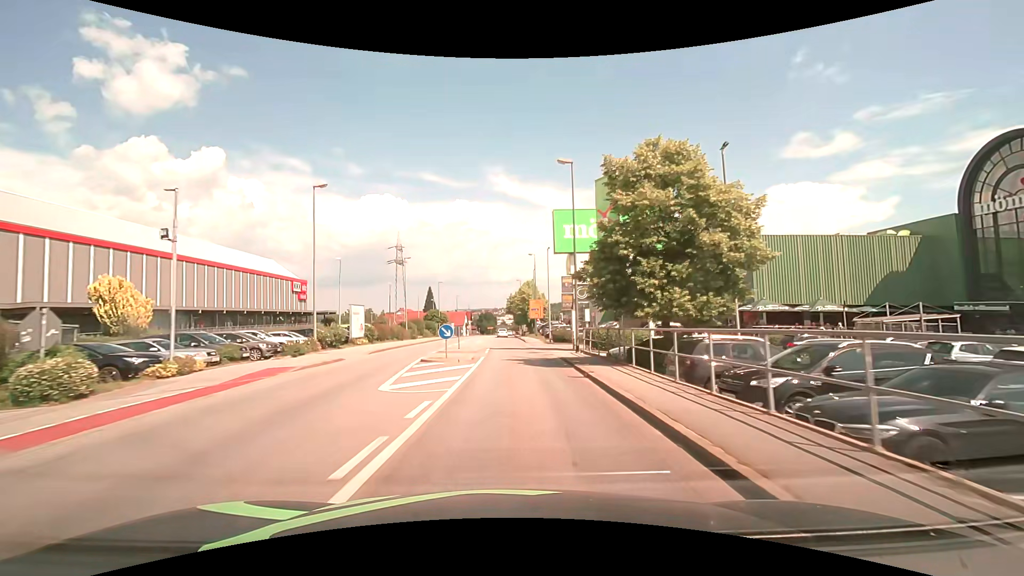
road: tertiary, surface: asphalt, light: Day
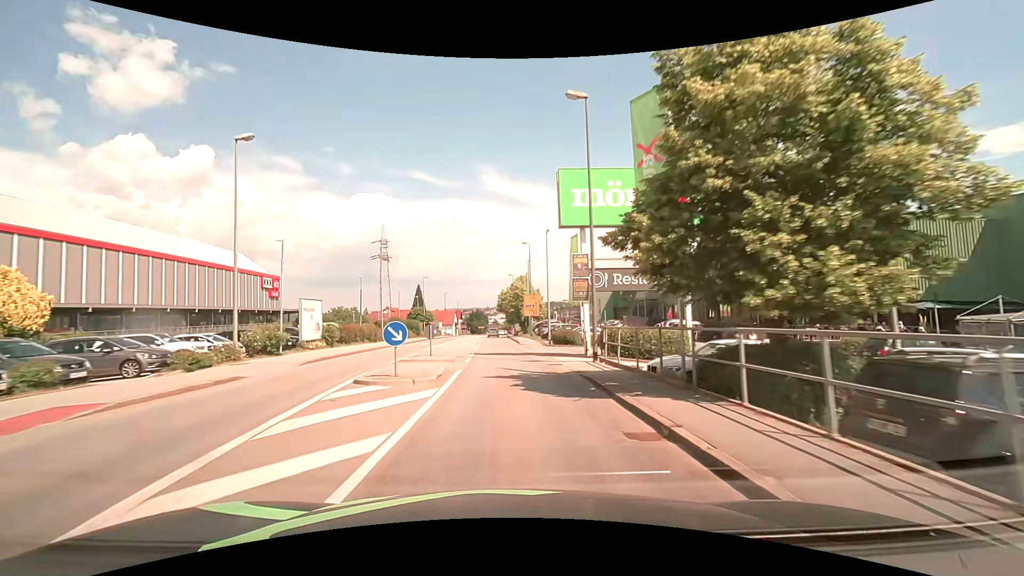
(+0.1, +7.5) m; 0°
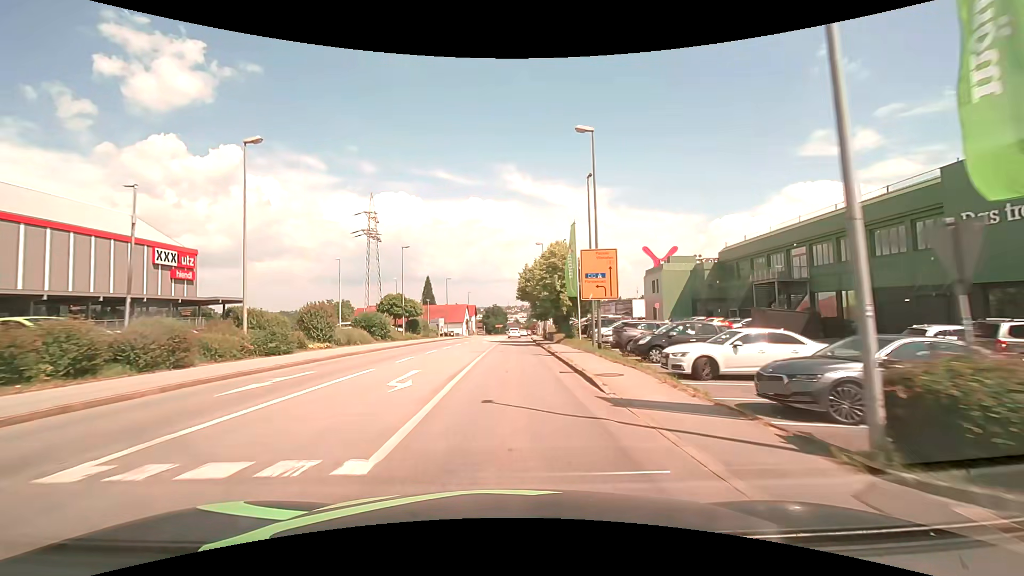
(-0.3, +30.3) m; -2°
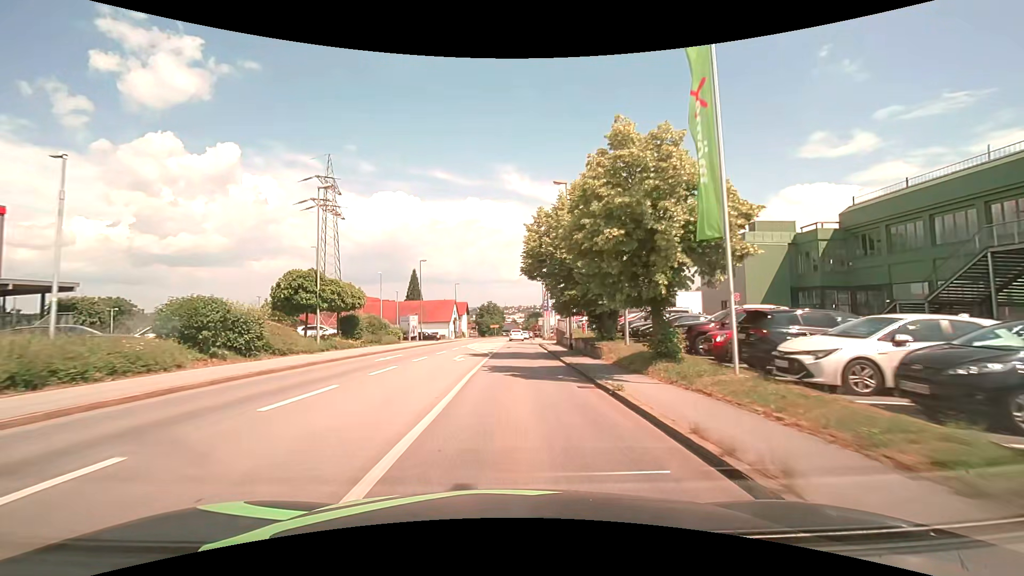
(0.0, +22.8) m; 0°
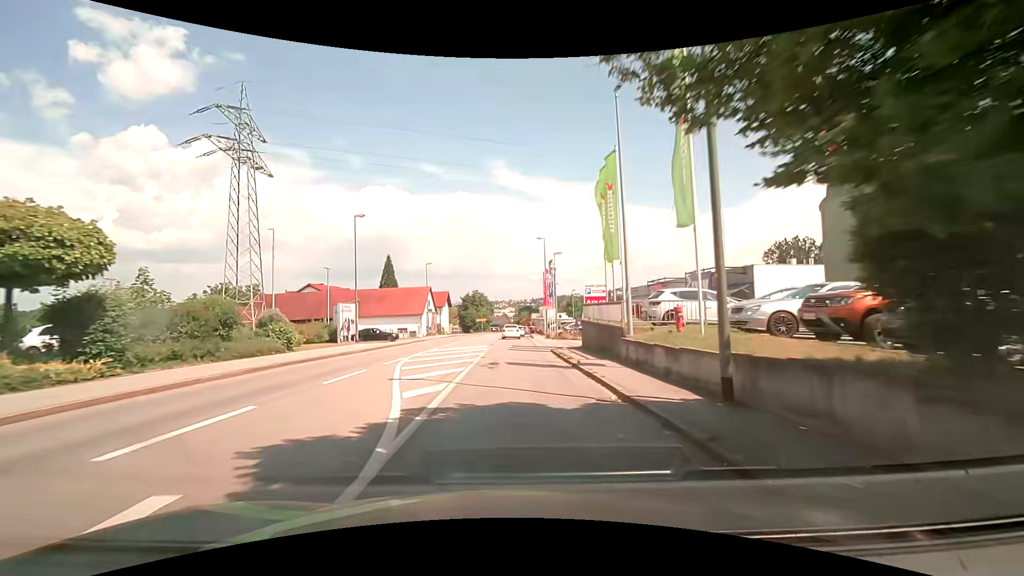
(+0.3, +21.7) m; 0°
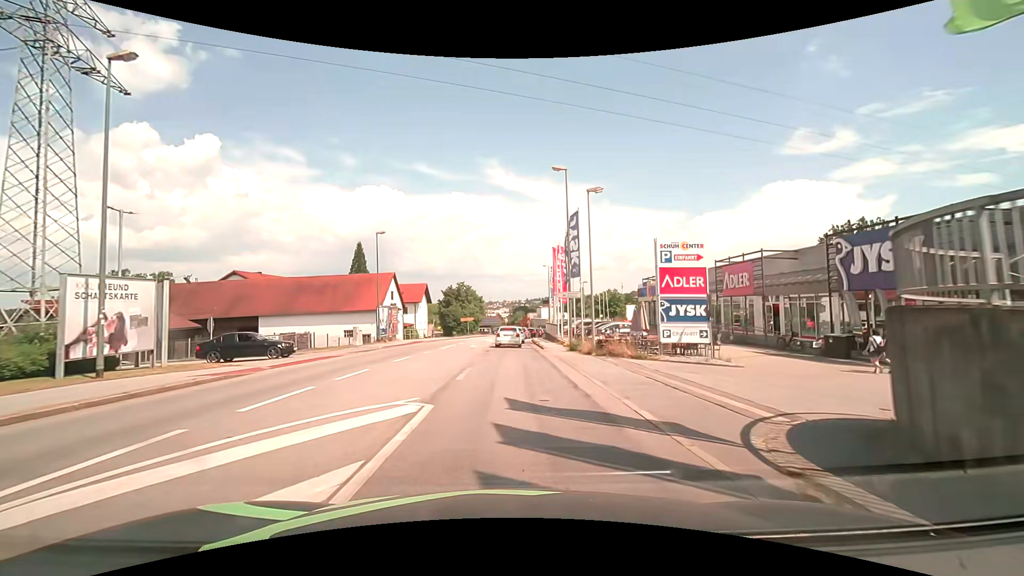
(+0.7, +22.2) m; +2°
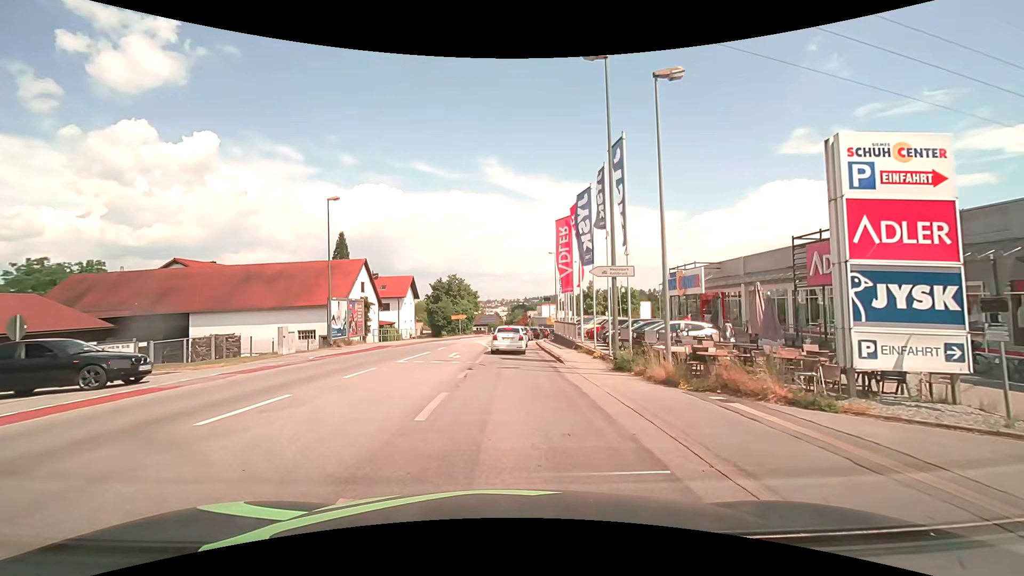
(0.0, +11.3) m; 0°
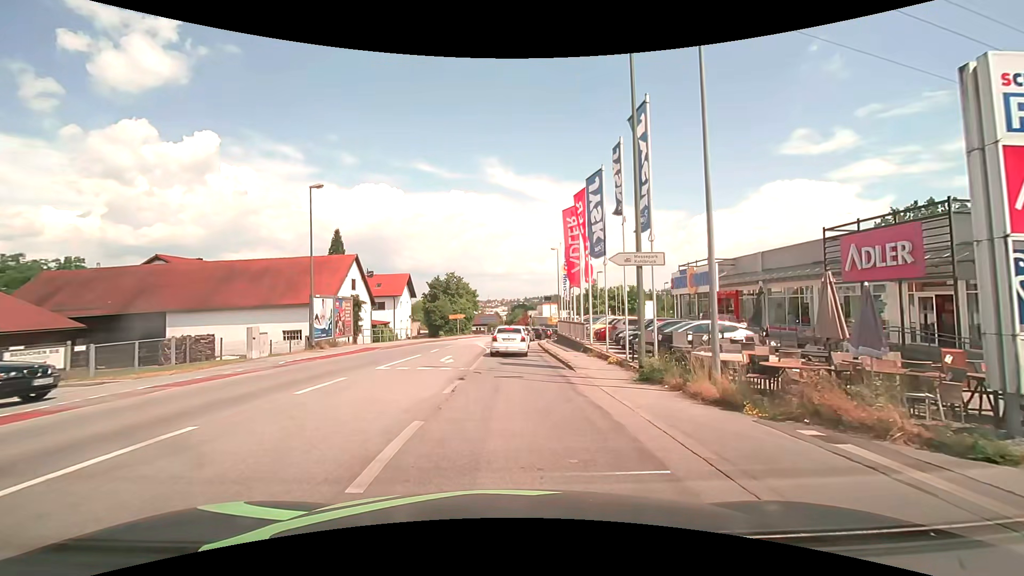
(0.0, +2.9) m; 0°
